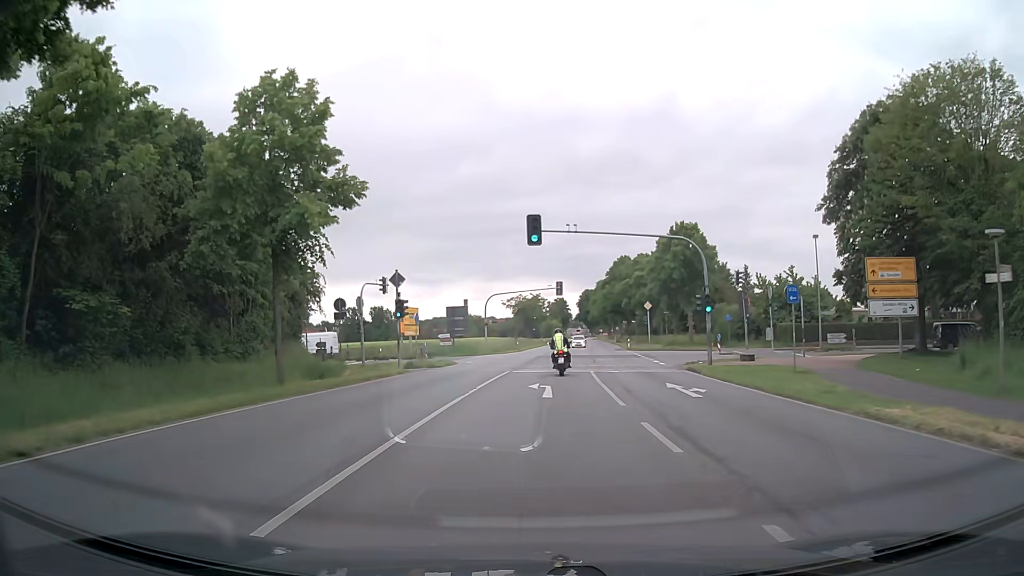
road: primary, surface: asphalt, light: Day
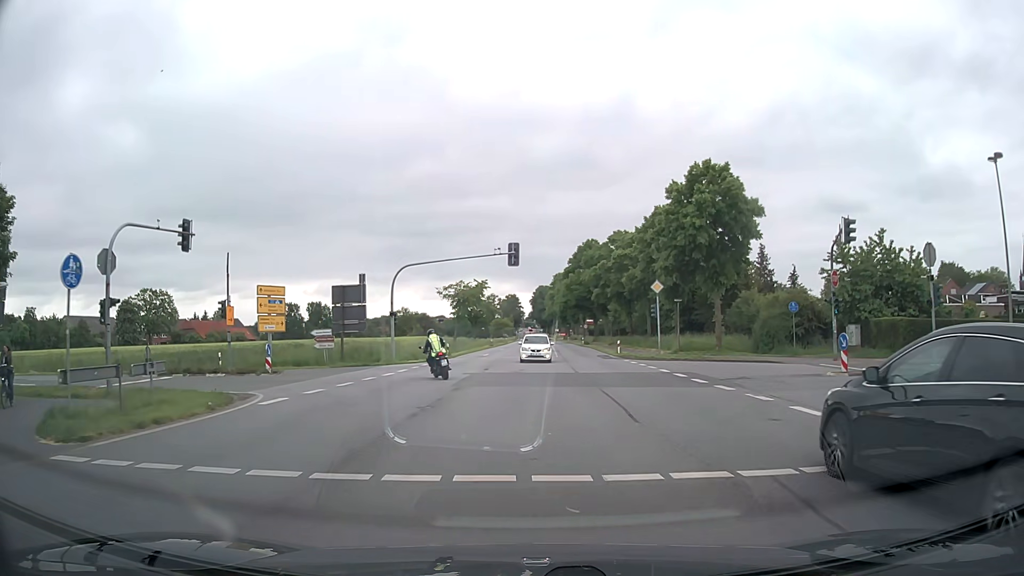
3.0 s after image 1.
(+0.8, +26.6) m; +3°
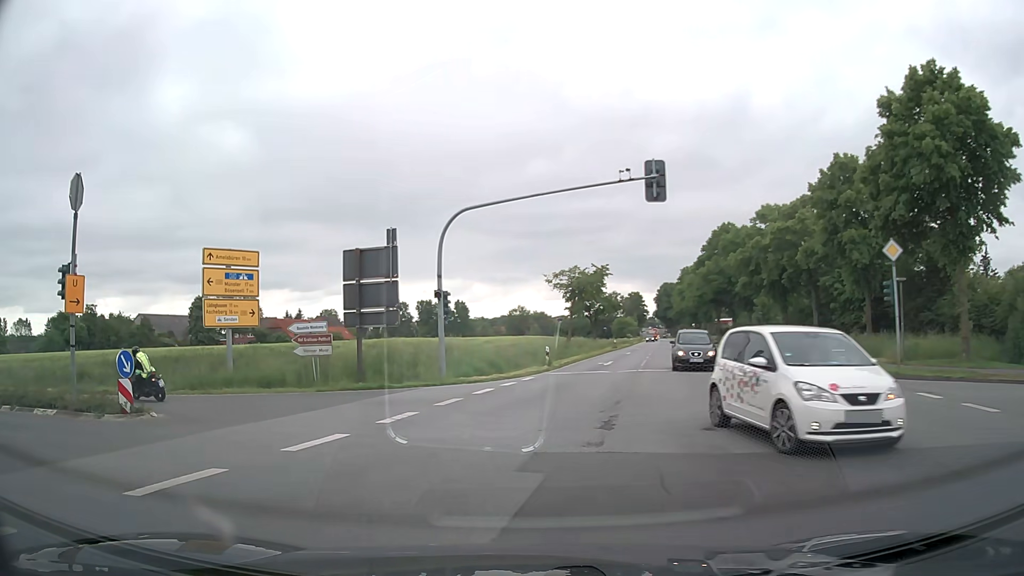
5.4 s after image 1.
(-0.6, +18.3) m; -9°
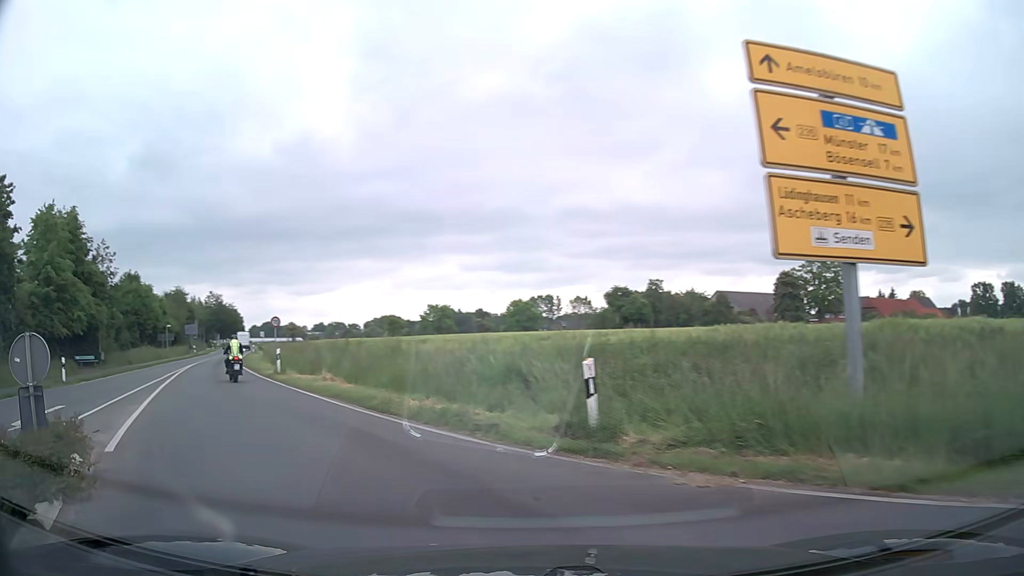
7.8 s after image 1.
(-5.8, +14.9) m; -49°
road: secondary
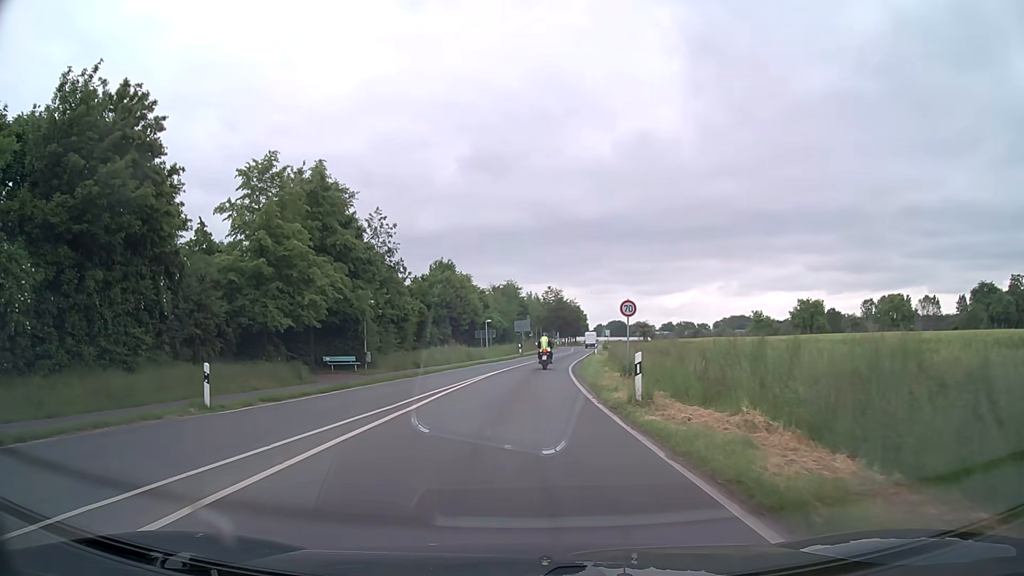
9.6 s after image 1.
(-4.8, +13.3) m; -31°
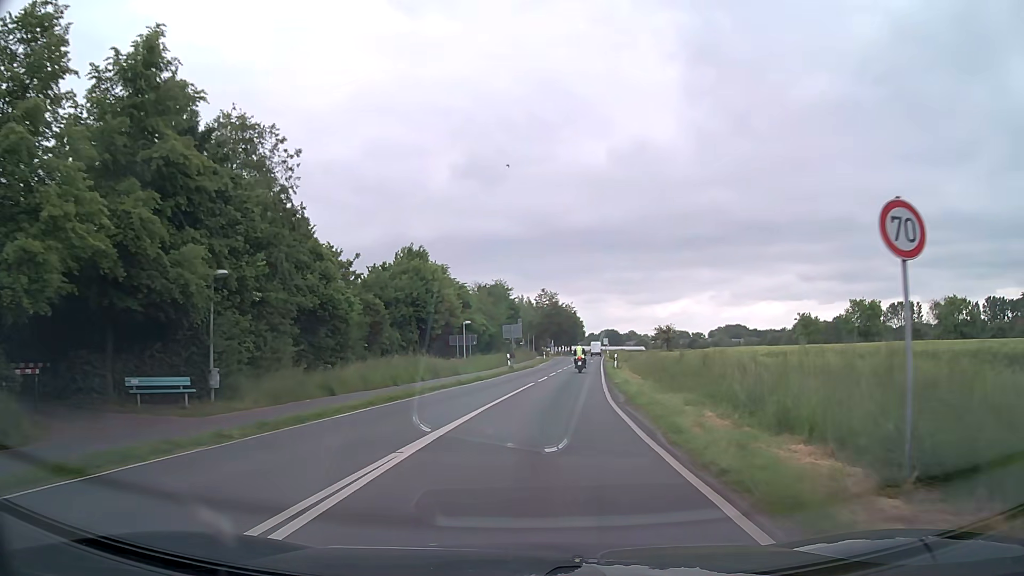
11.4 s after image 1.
(-0.2, +18.5) m; +1°
